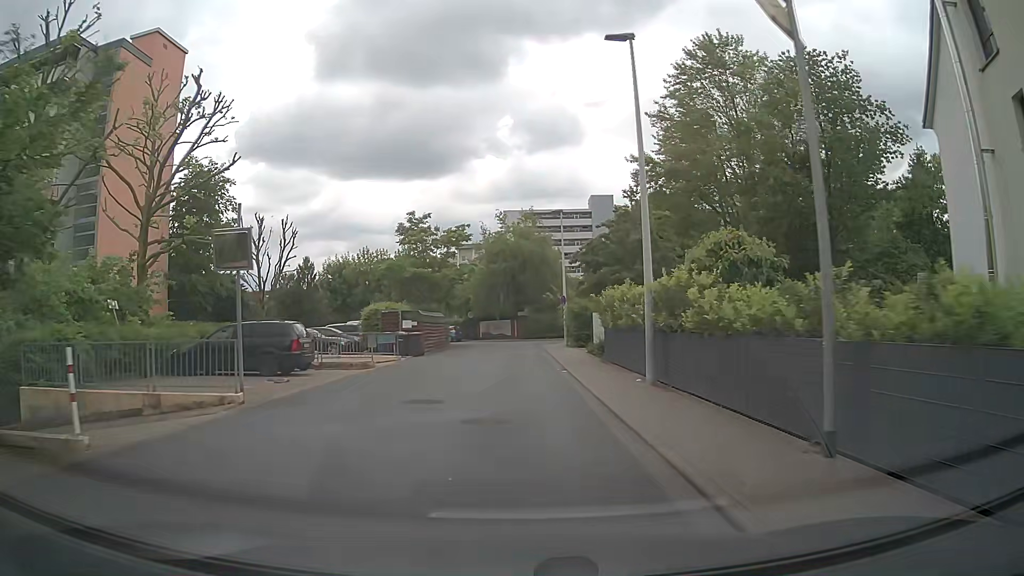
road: residential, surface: asphalt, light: Day
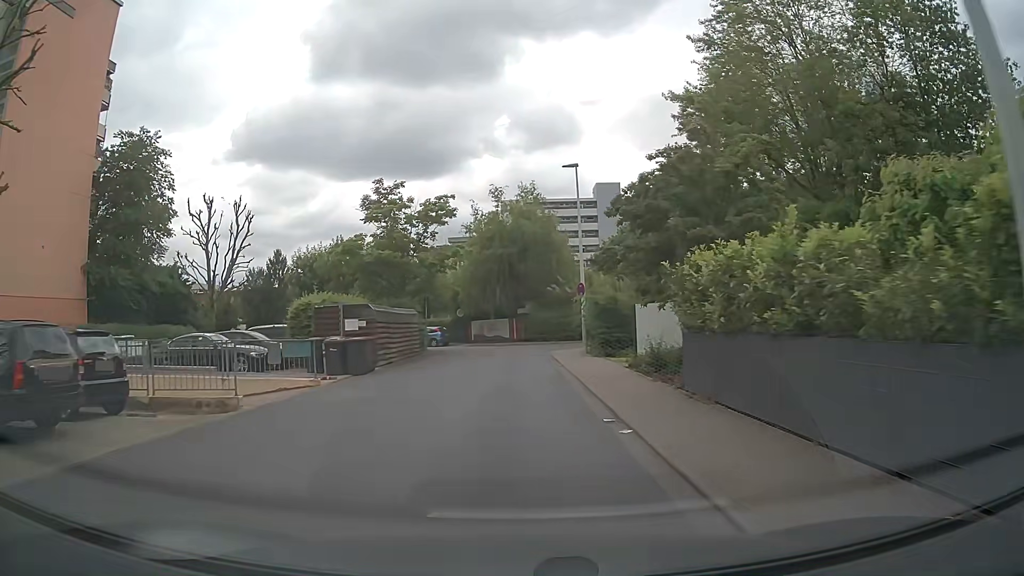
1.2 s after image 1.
(+0.2, +11.2) m; +1°
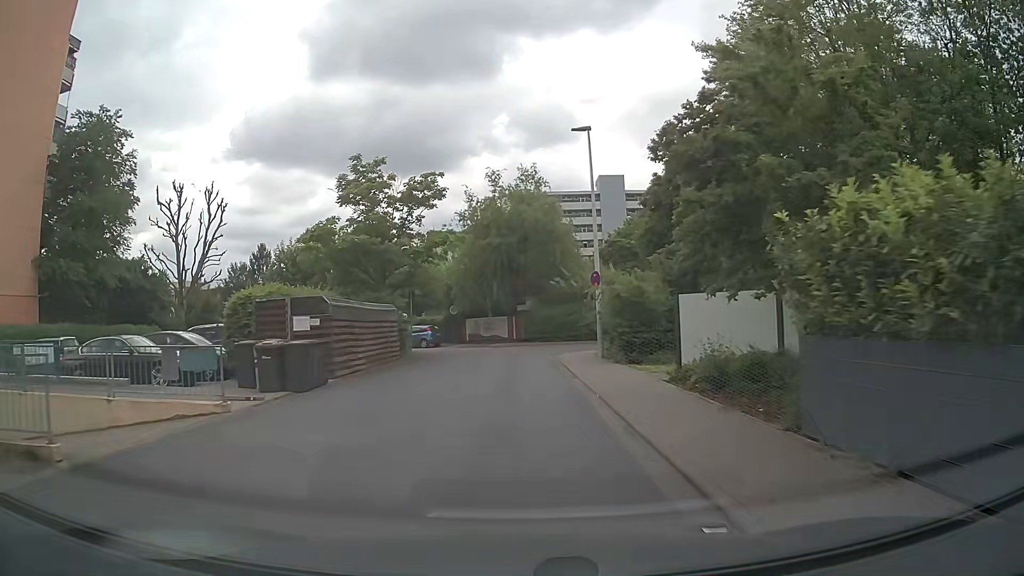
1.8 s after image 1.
(0.0, +5.3) m; 0°
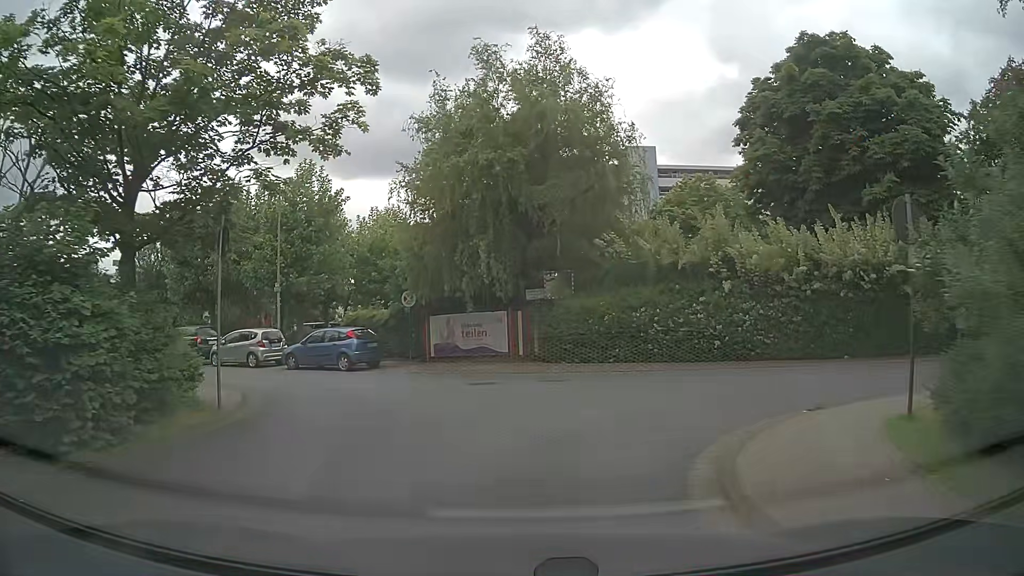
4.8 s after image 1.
(-0.2, +21.7) m; -1°
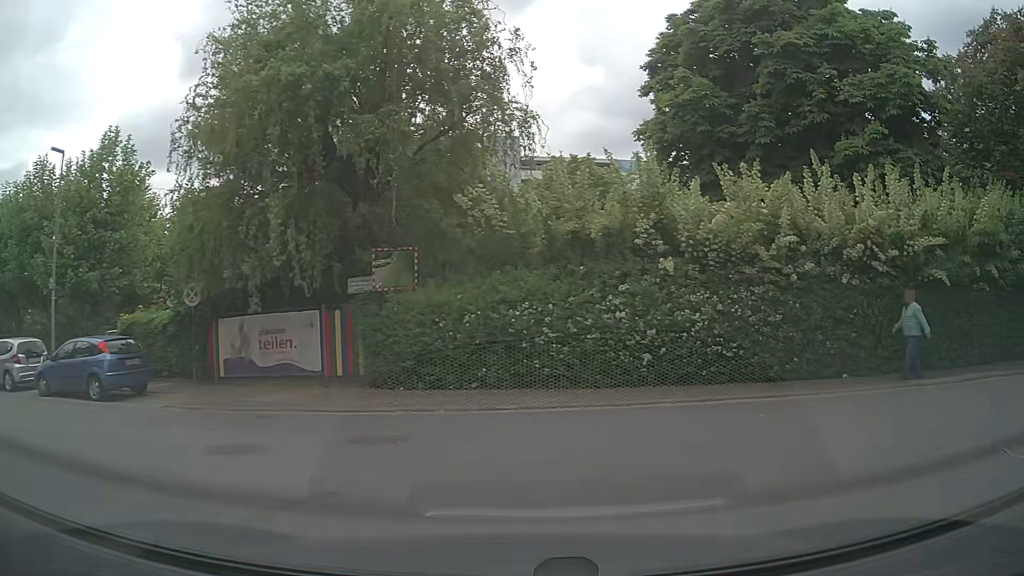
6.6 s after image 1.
(+0.6, +7.3) m; +13°
